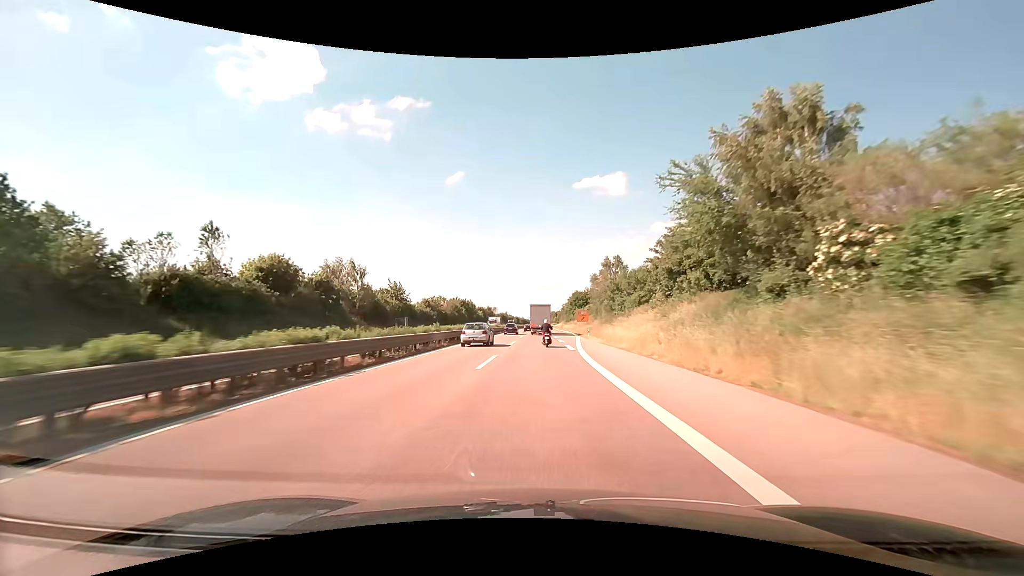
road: trunk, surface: asphalt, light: Day
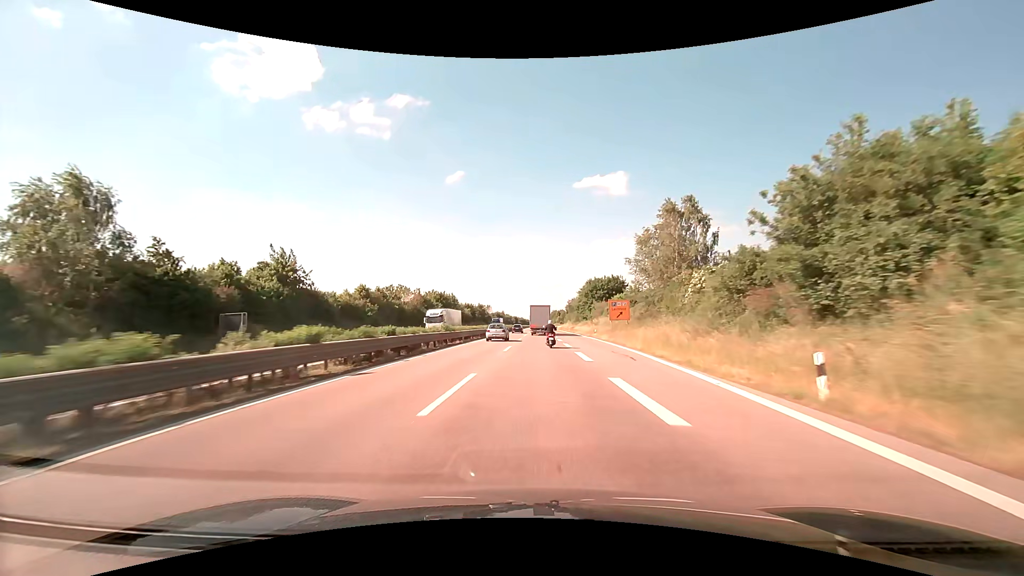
(+0.1, +43.5) m; 0°
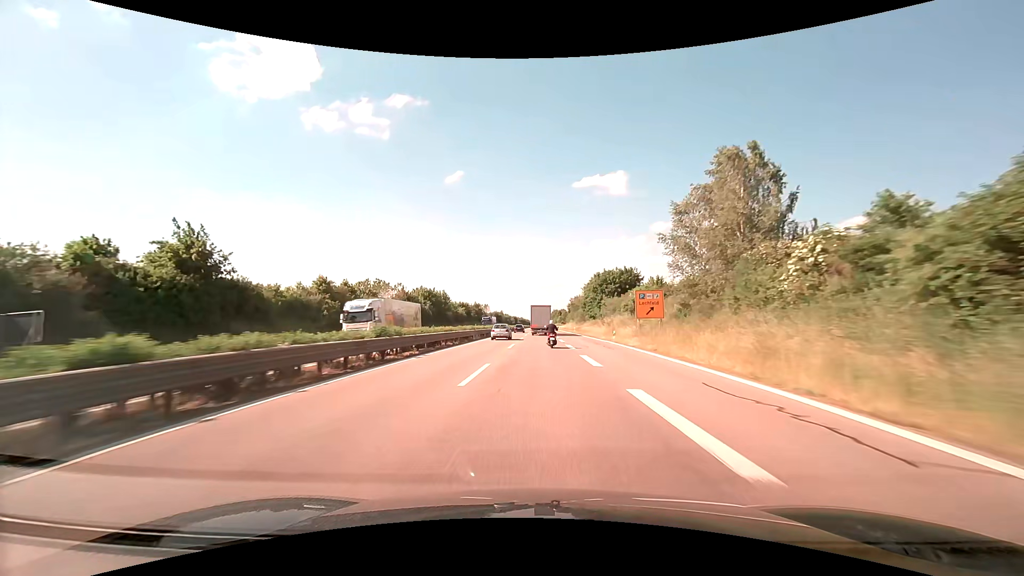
(0.0, +14.5) m; 0°
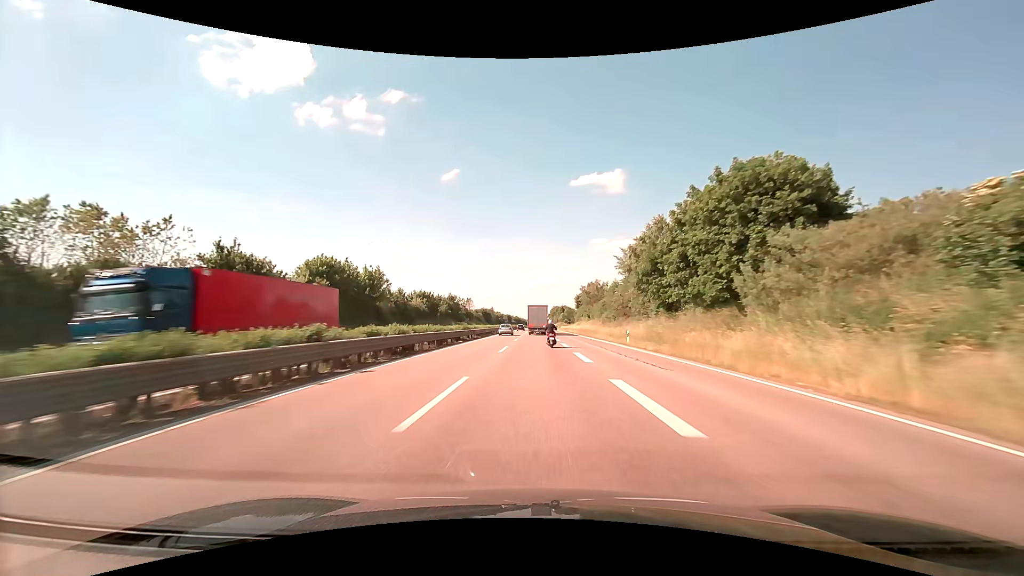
(+0.1, +58.3) m; 0°
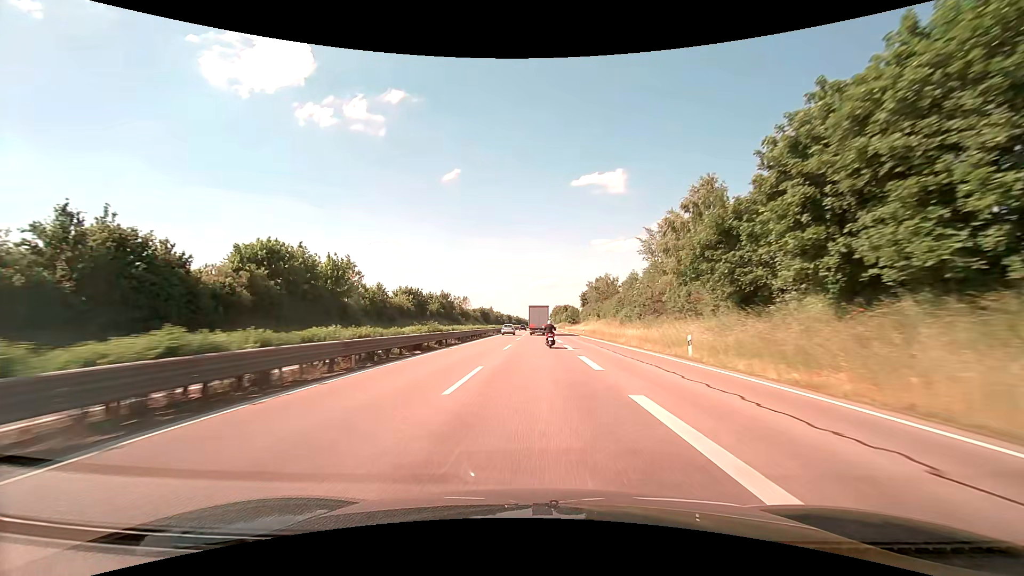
(0.0, +14.6) m; 0°
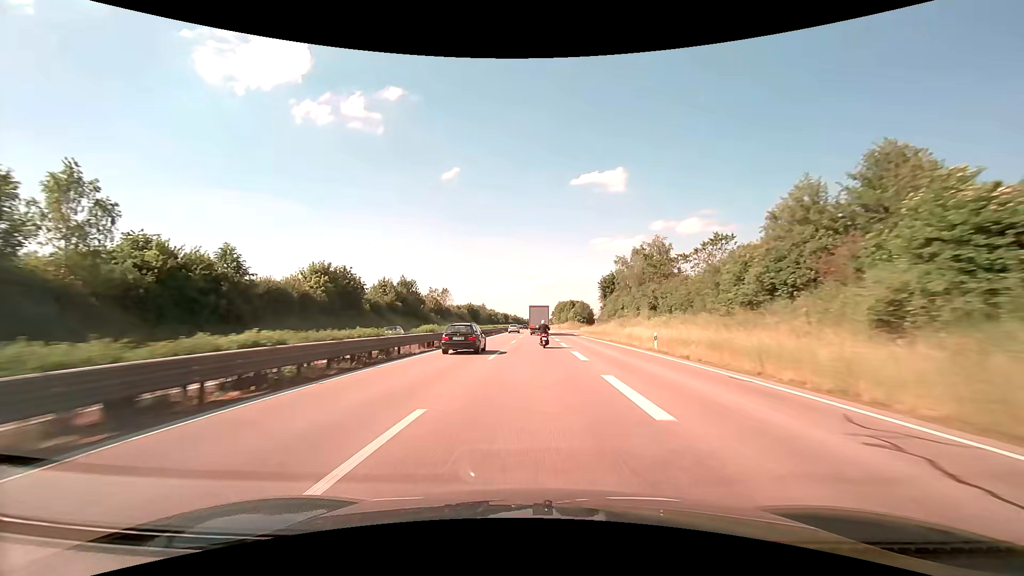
(-0.1, +44.0) m; 0°
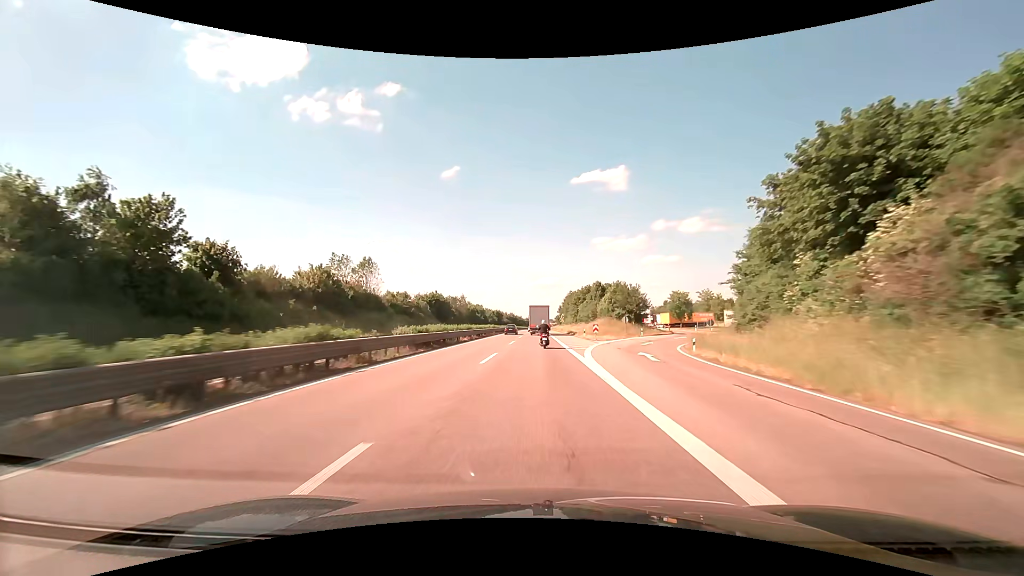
(-0.1, +73.8) m; 0°
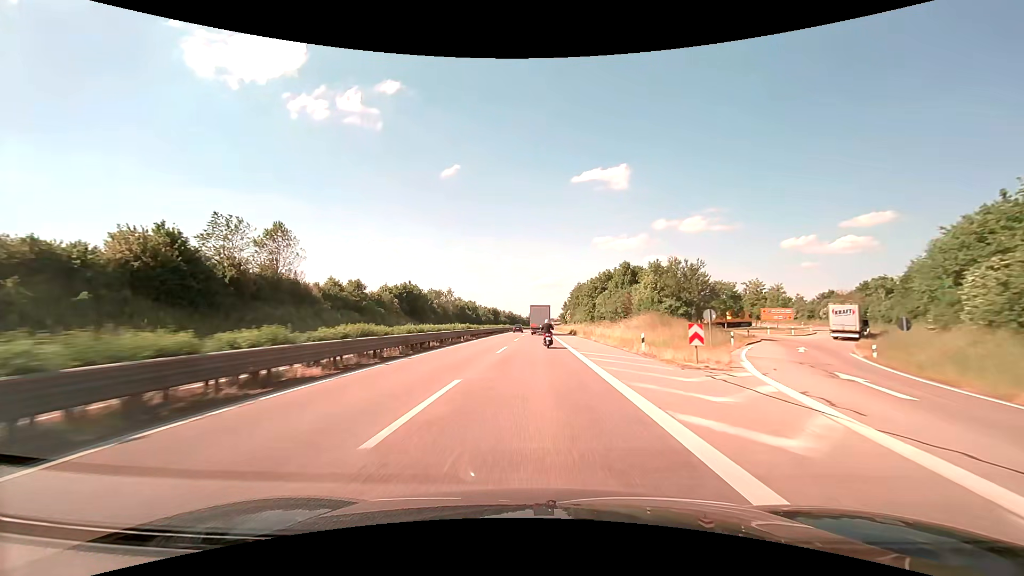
(-0.1, +29.5) m; 0°
(0, +10) (0, +20) (0, +30) (0, +40) (0, +50) (0, +60) (0, +70) (0, +80) (0, +90) (0, +100) m
